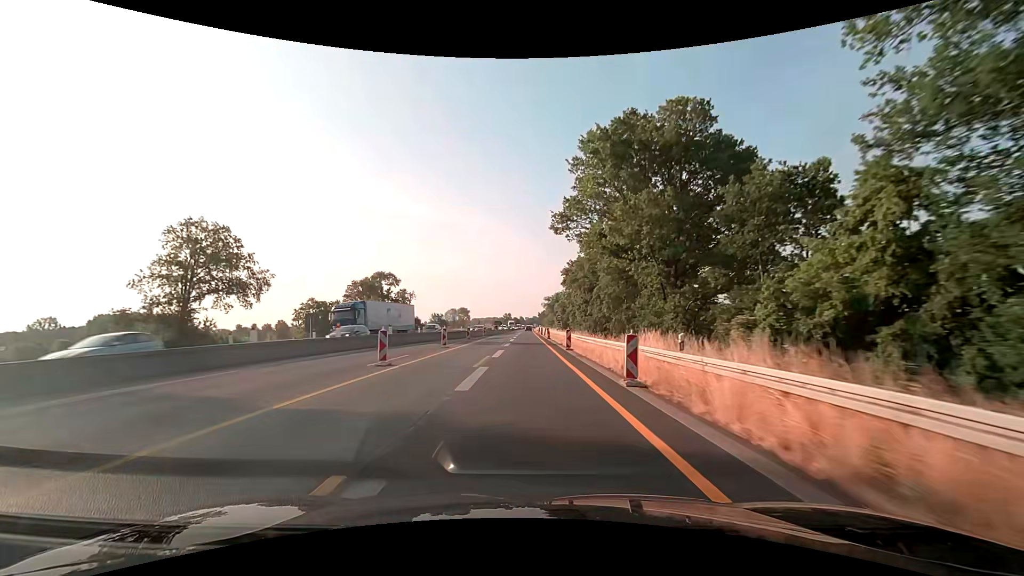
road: motorway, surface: asphalt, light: Day
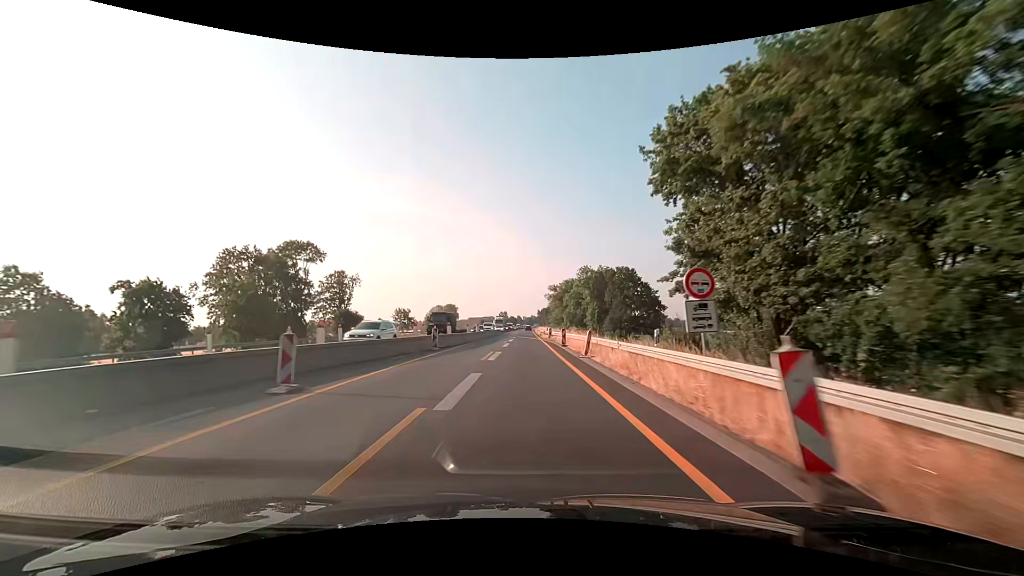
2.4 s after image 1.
(+0.1, +50.0) m; 0°
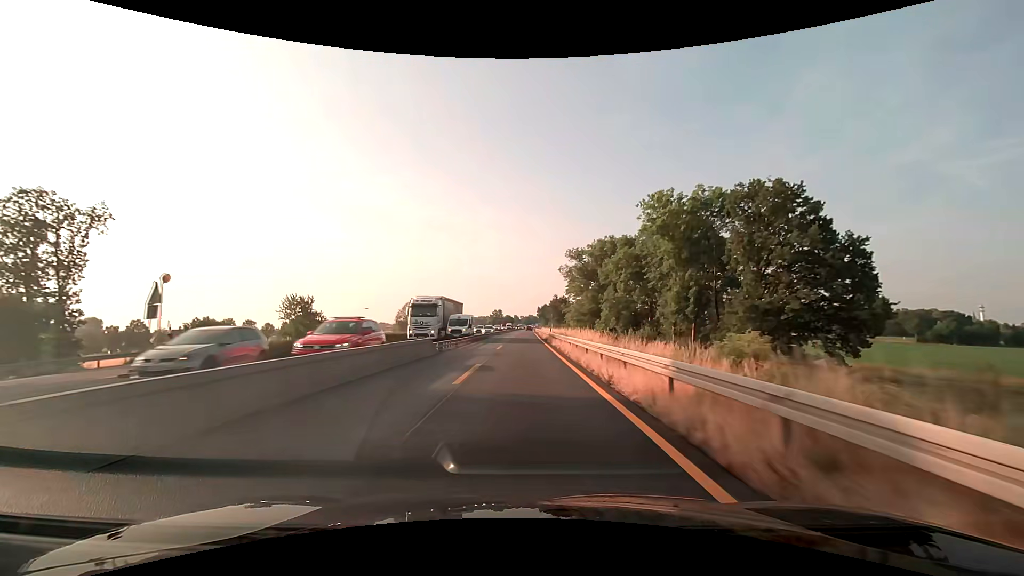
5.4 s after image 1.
(+0.1, +62.5) m; 0°
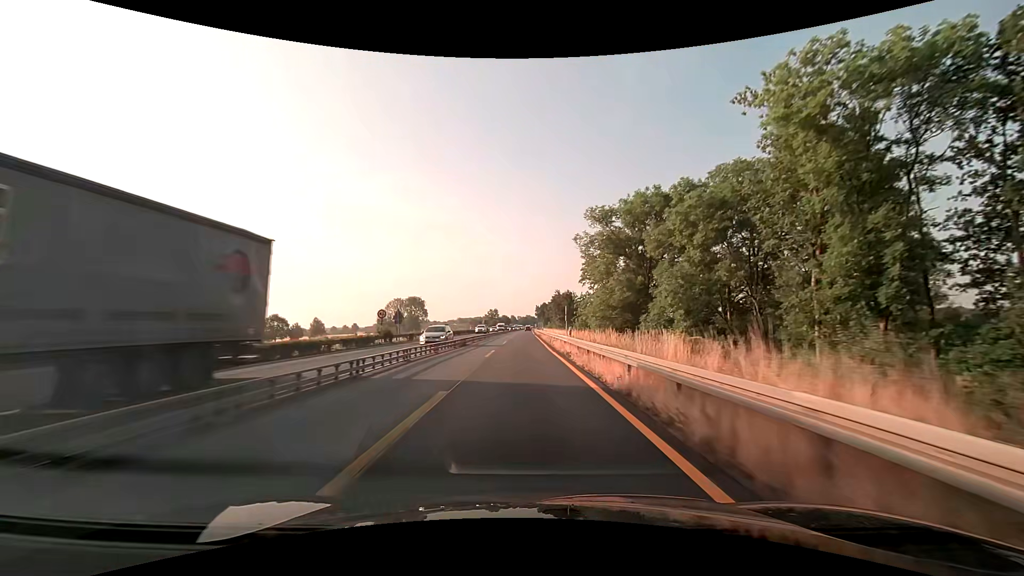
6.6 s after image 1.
(+0.1, +25.0) m; 0°
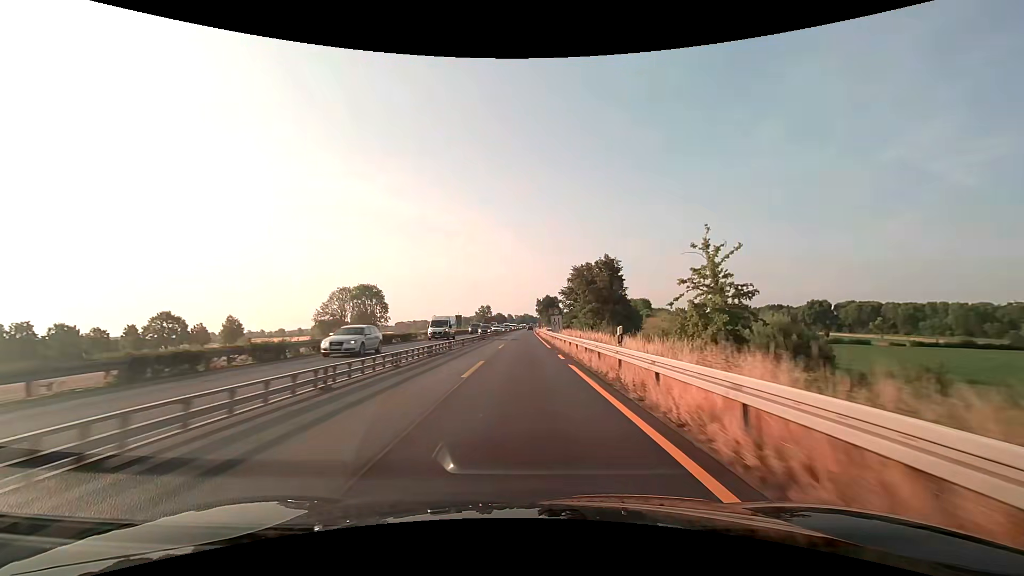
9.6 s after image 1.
(+0.1, +62.6) m; 0°
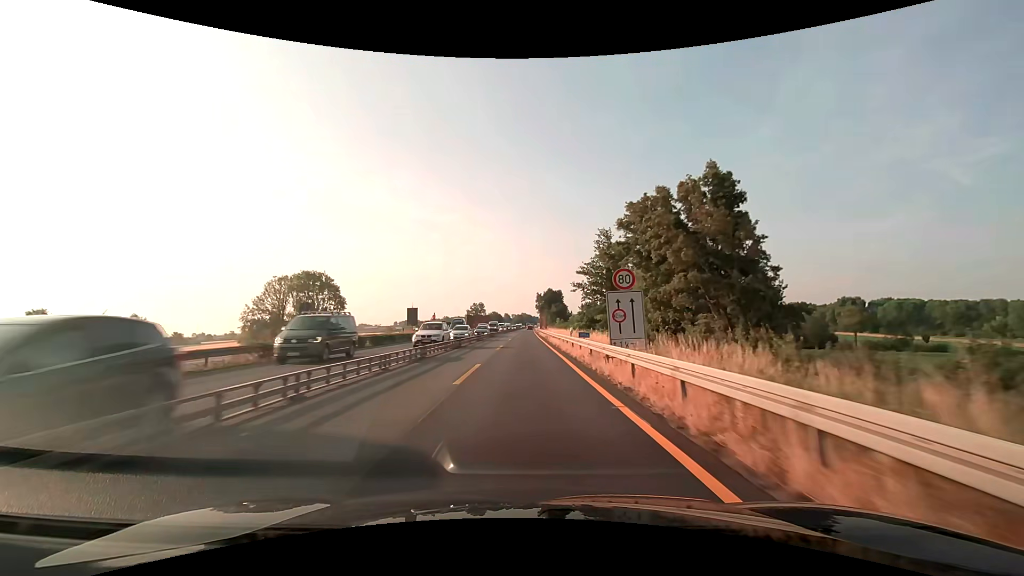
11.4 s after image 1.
(+0.1, +37.6) m; 0°
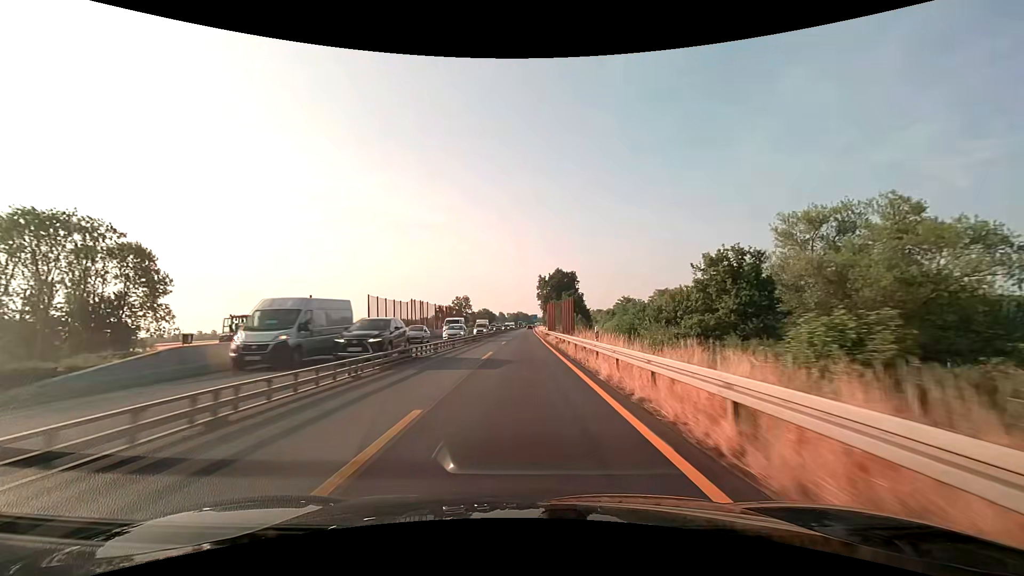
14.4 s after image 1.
(+0.1, +62.7) m; 0°
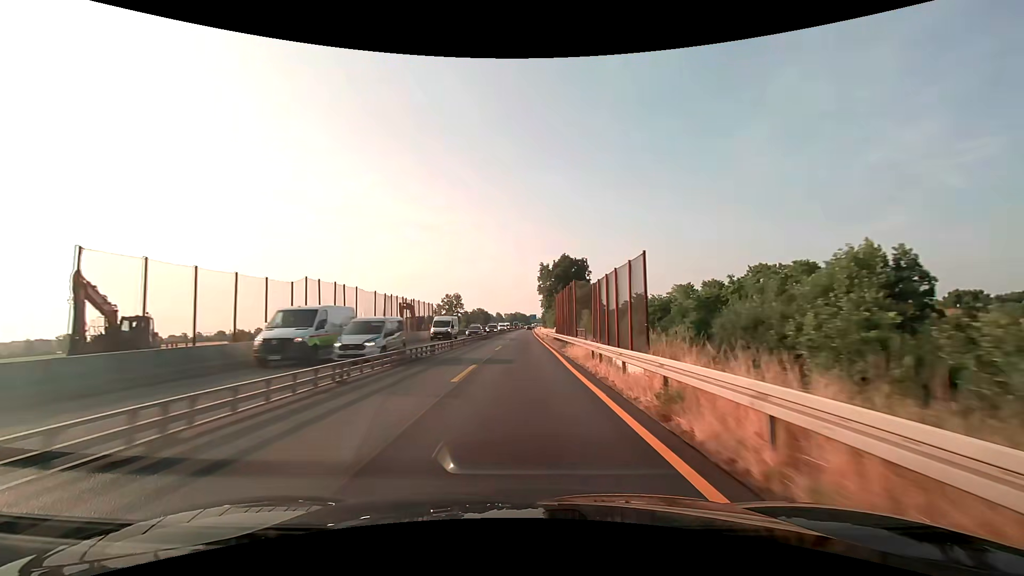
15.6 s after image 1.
(0.0, +25.1) m; 0°
(0, +10) (0, +20) (0, +30) (0, +40) (0, +50) (0, +60) (0, +70) (0, +80) (0, +90) (0, +100) m
